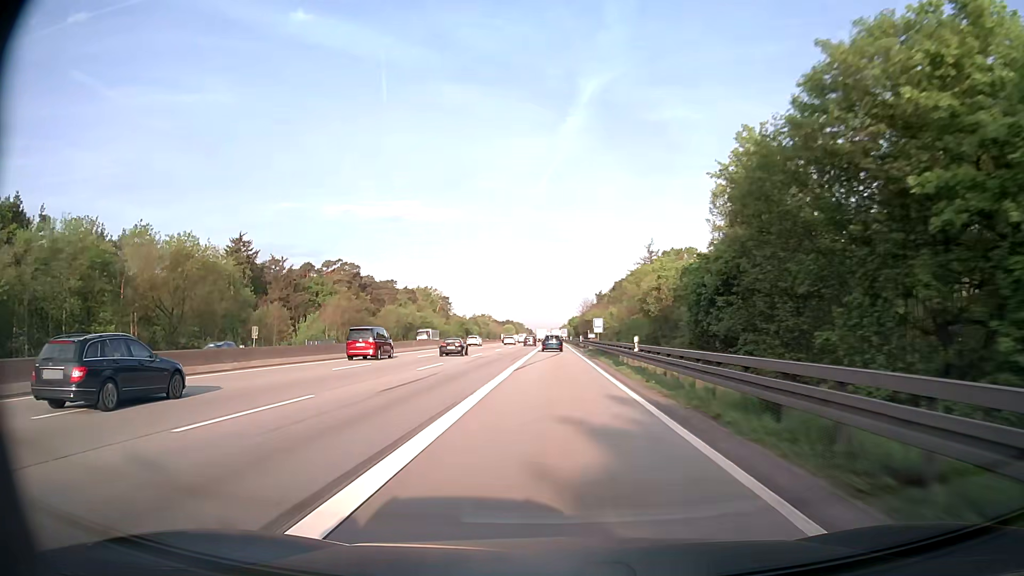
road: motorway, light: Day
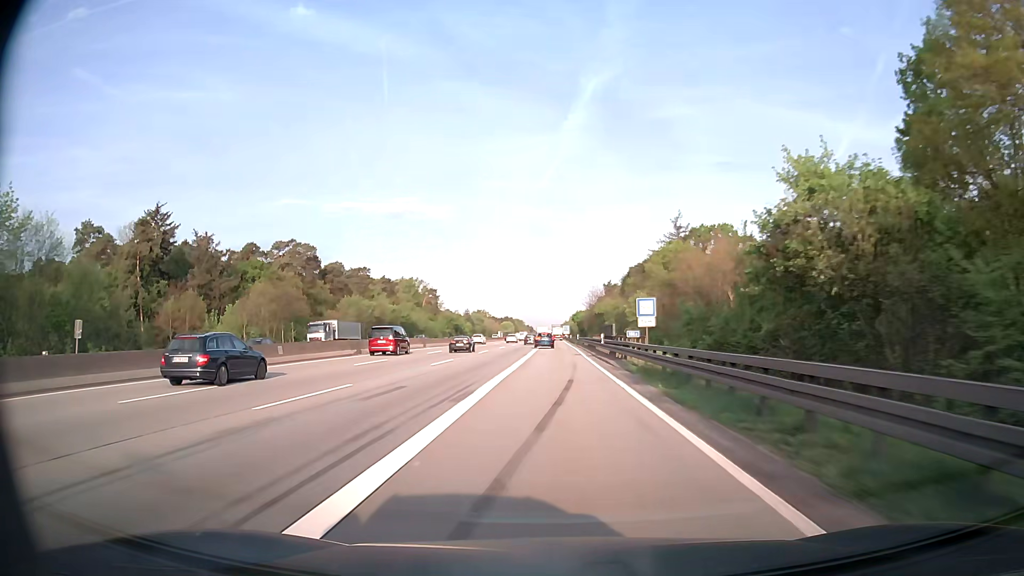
(0.0, +32.9) m; 0°
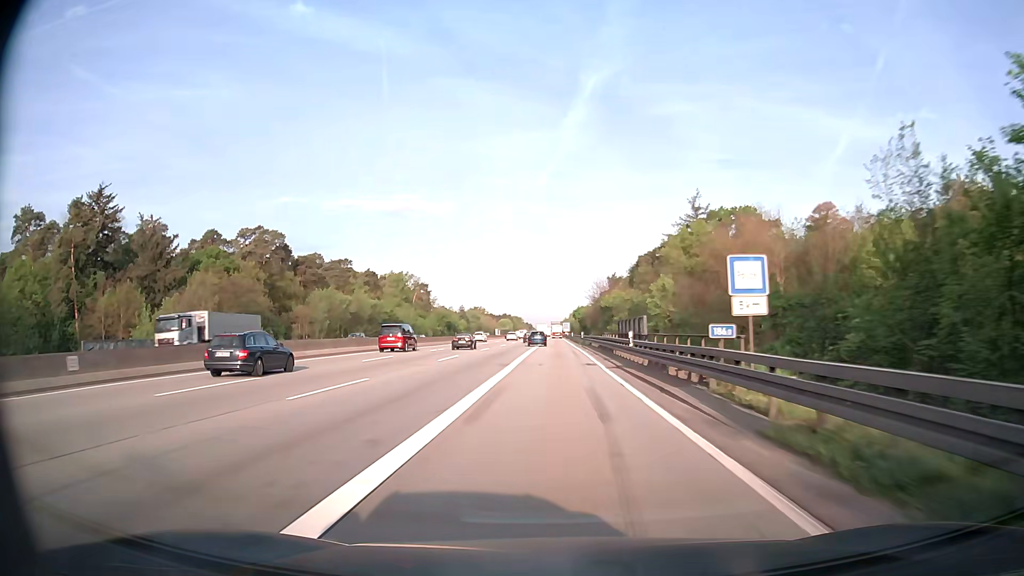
(0.0, +16.4) m; 0°
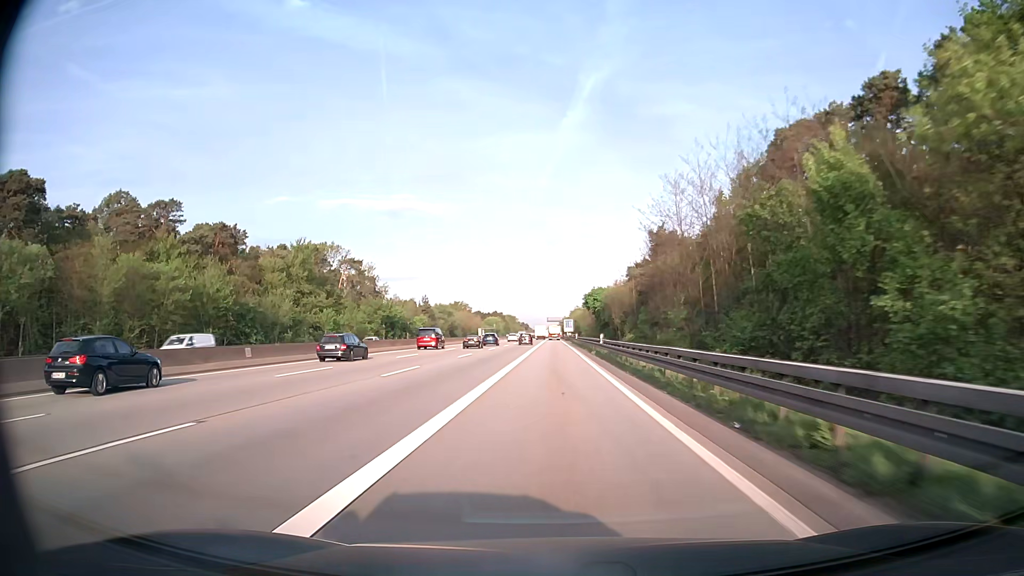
(+0.1, +81.8) m; 0°
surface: asphalt
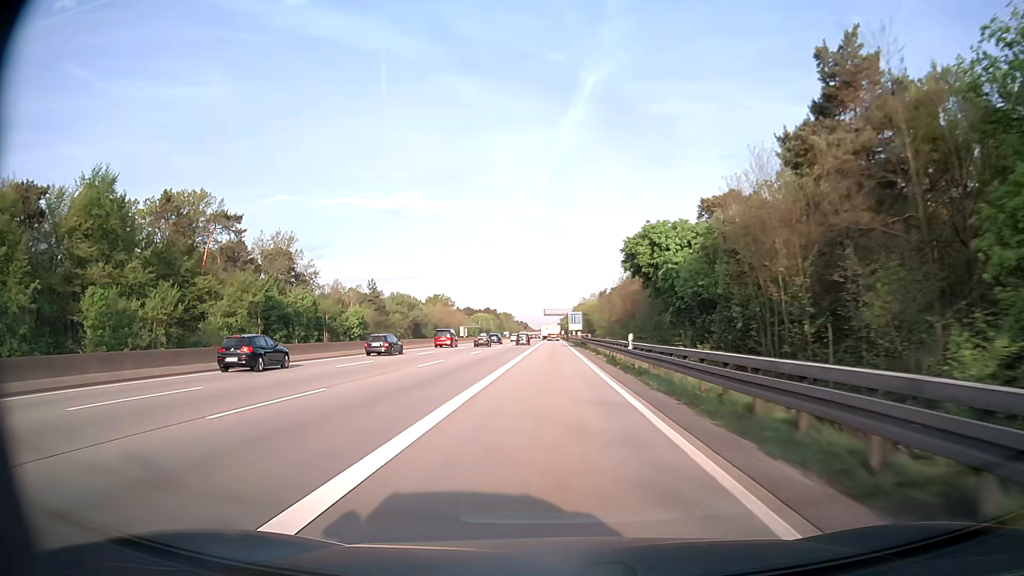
(0.0, +65.2) m; 0°
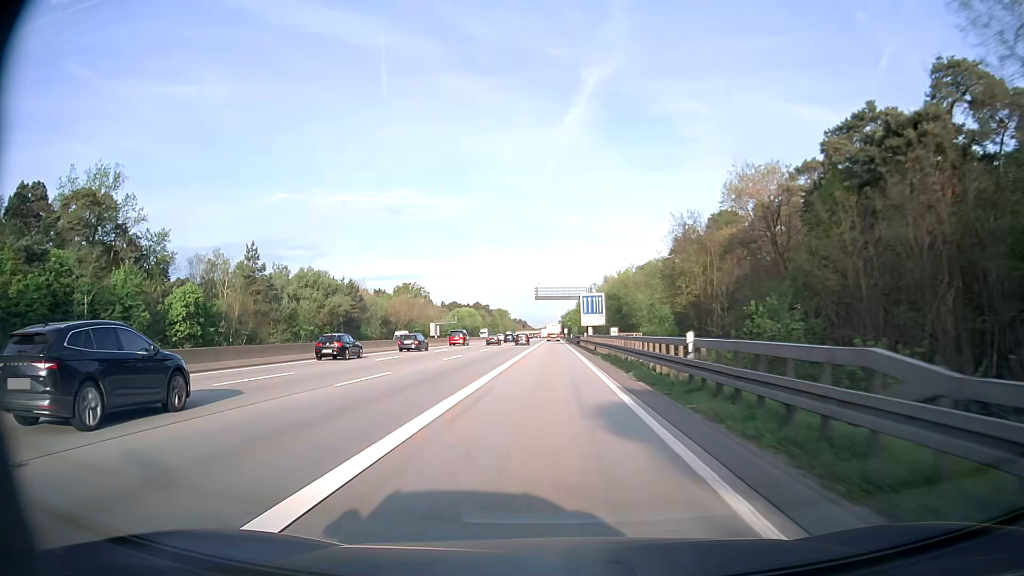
(0.0, +64.9) m; 0°
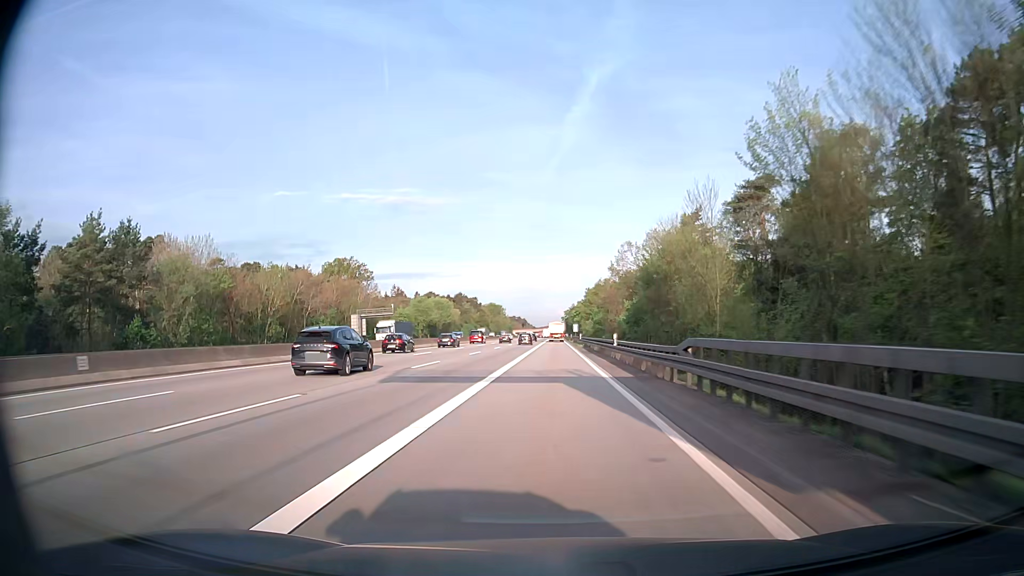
(0.0, +80.6) m; 0°
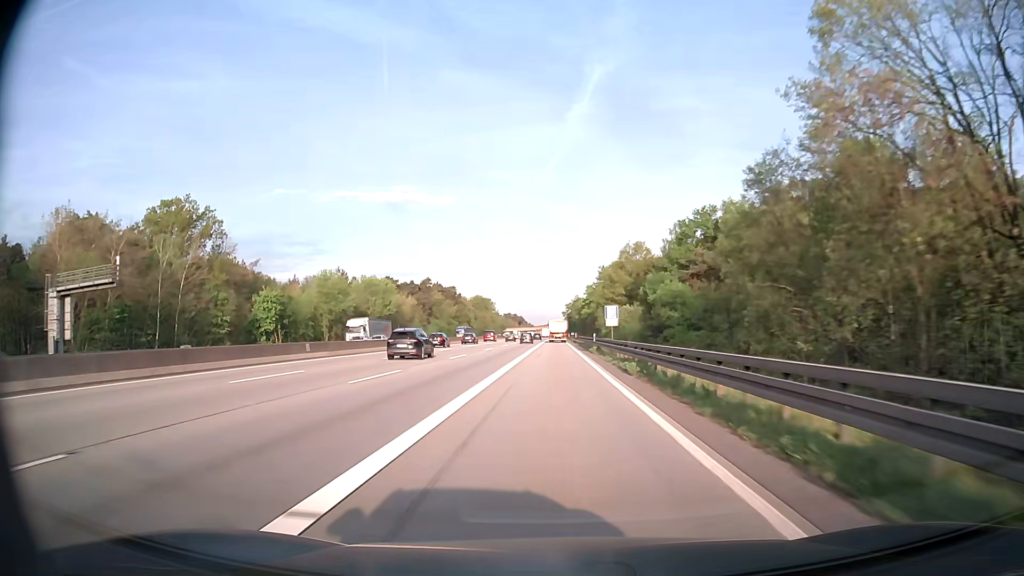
(+0.2, +80.3) m; 0°
(0, +10) (0, +20) (0, +30) (0, +40) (0, +50) (0, +60) (0, +70) (0, +80) (0, +90) (0, +100) m
